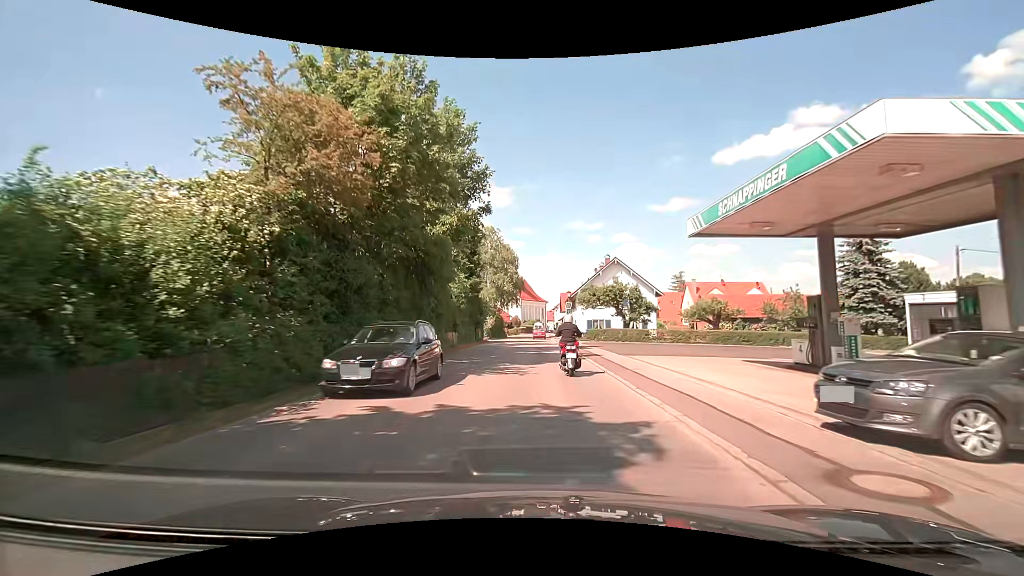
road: secondary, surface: asphalt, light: Day
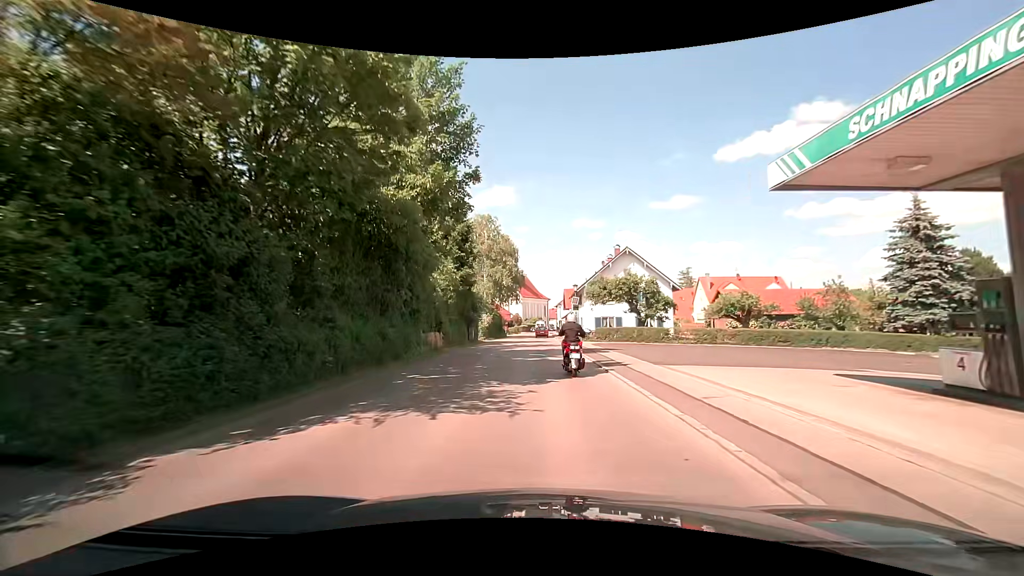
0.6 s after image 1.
(0.0, +6.1) m; 0°
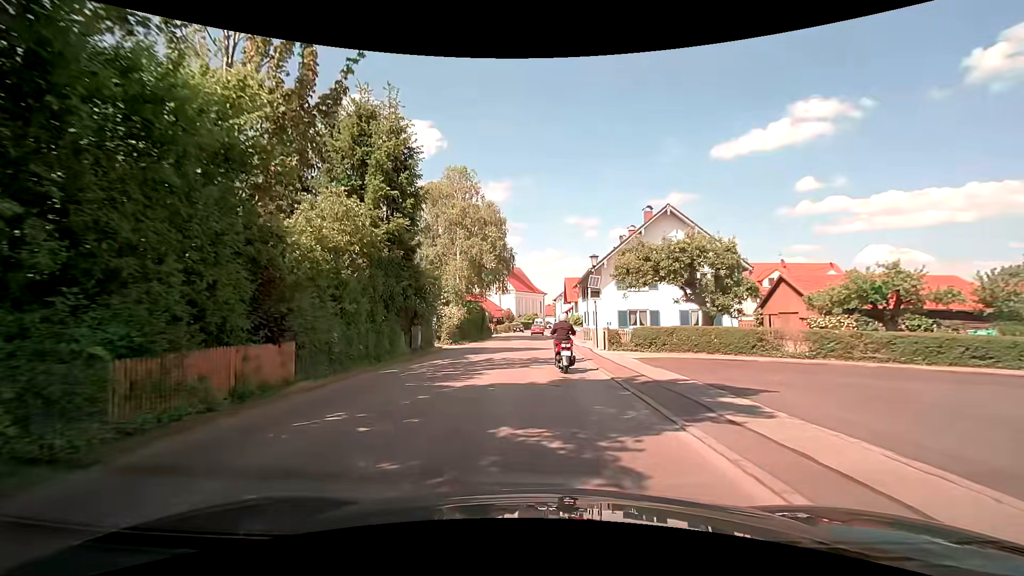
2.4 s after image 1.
(0.0, +16.8) m; 0°
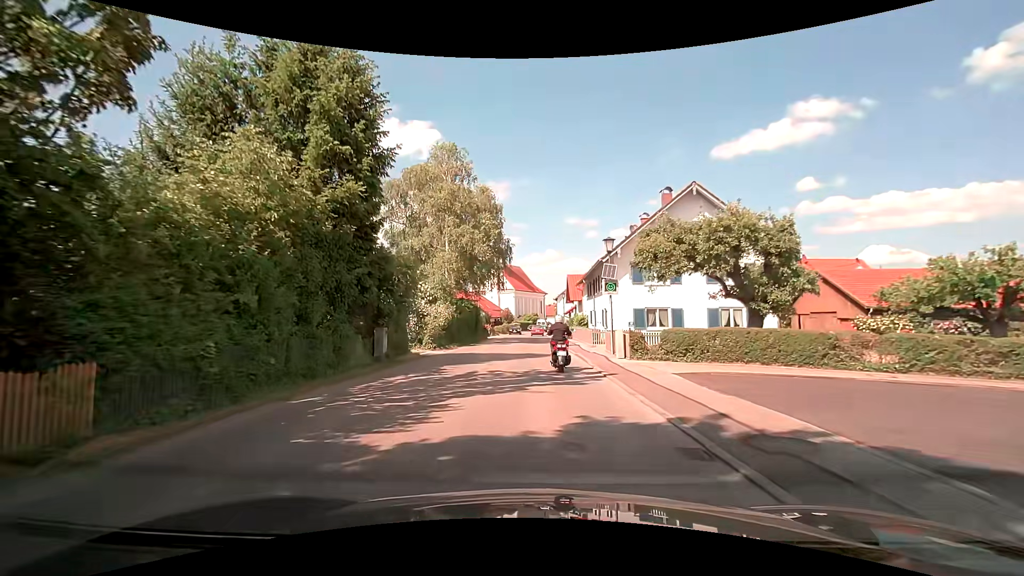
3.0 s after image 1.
(0.0, +5.3) m; 0°
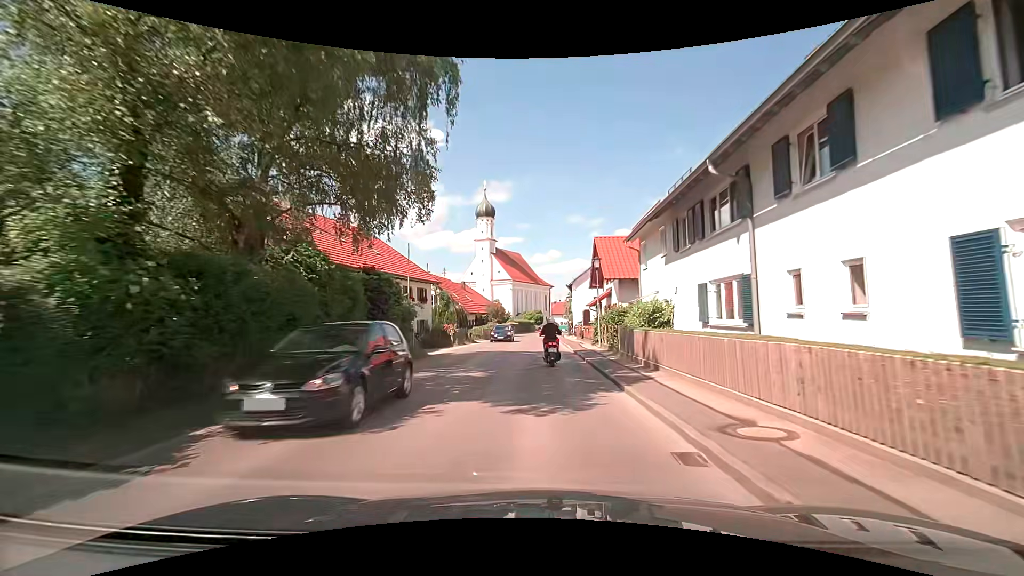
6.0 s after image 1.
(-0.1, +29.3) m; 0°
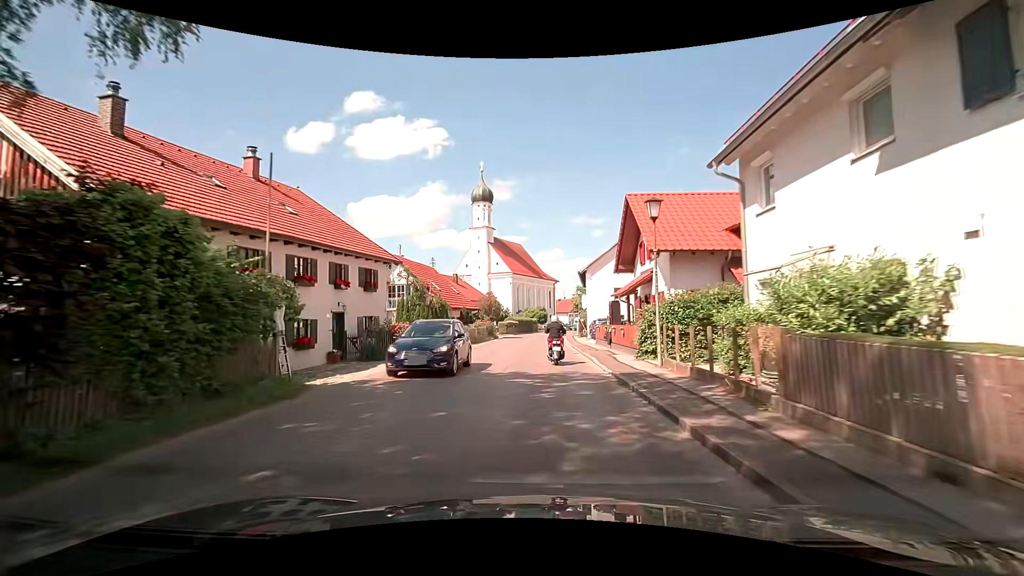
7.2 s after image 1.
(-0.1, +12.3) m; -1°
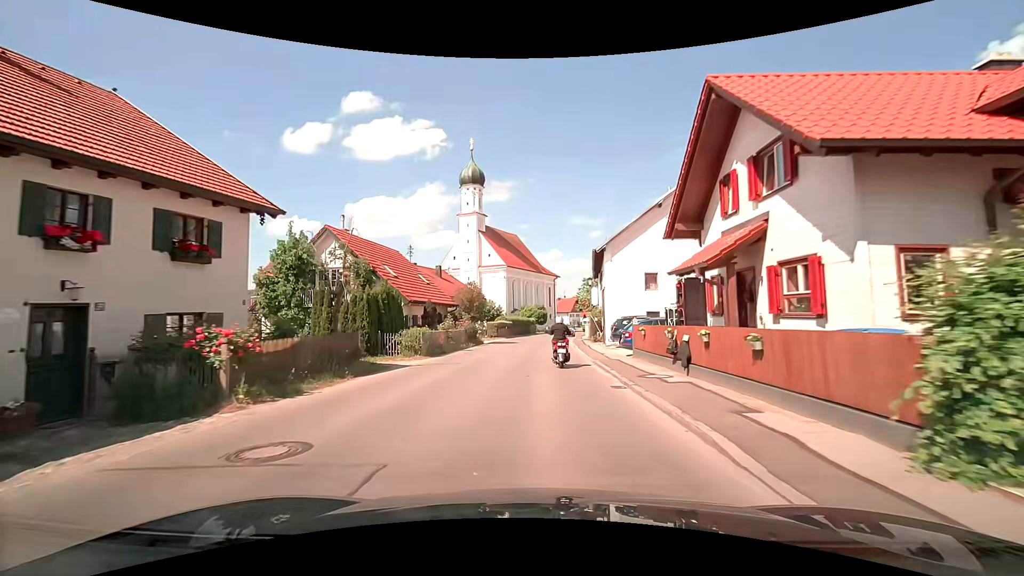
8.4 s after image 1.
(+0.1, +12.5) m; 0°
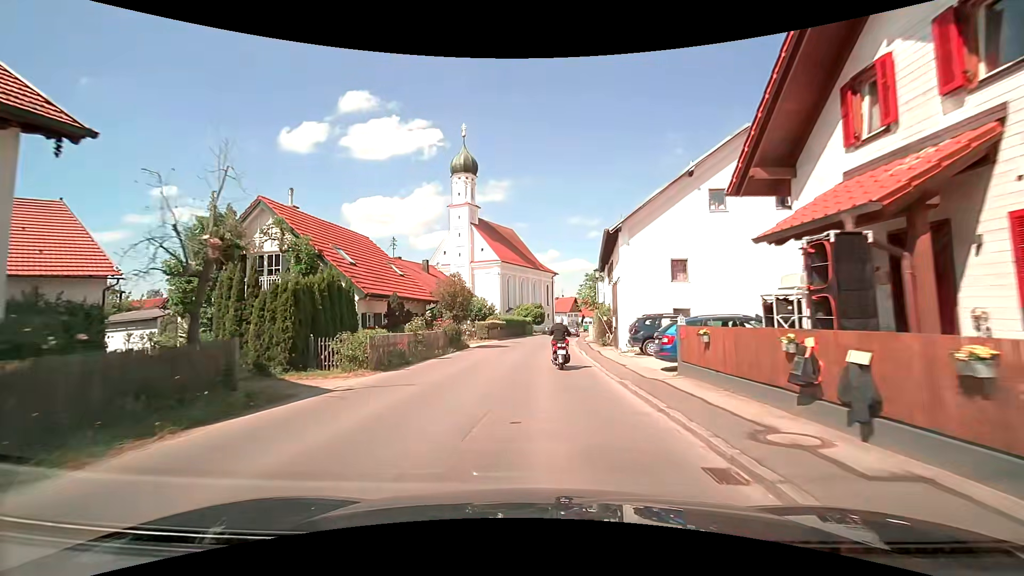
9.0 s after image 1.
(0.0, +6.3) m; +1°
(0, +10) (0, +20) (0, +30) (+1, +40) (+2, +50) (+3, +60) (+4, +70) (+6, +80) (+7, +90) (+8, +100) m
